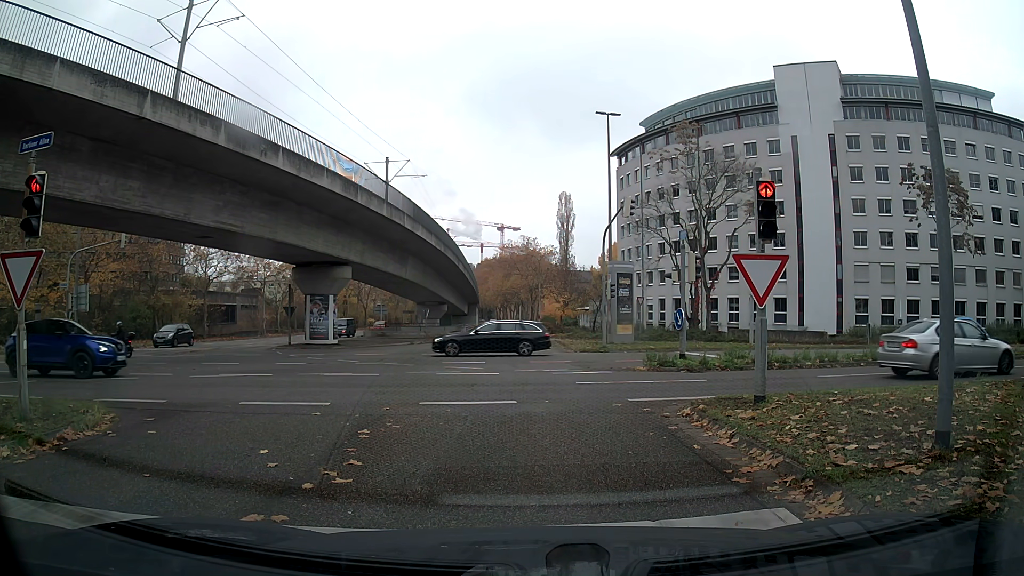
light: Day
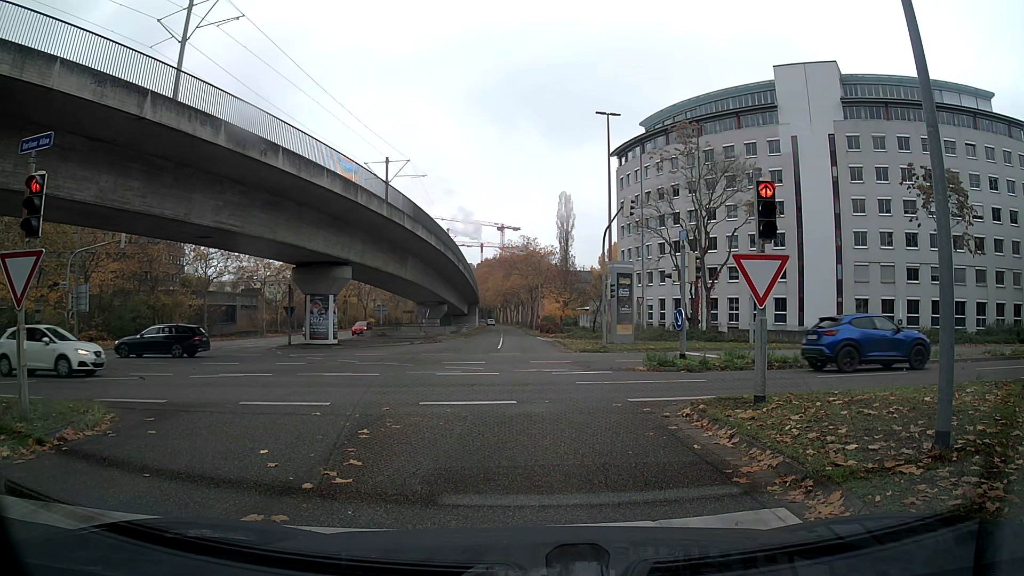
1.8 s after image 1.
(0.0, 0.0) m; 0°
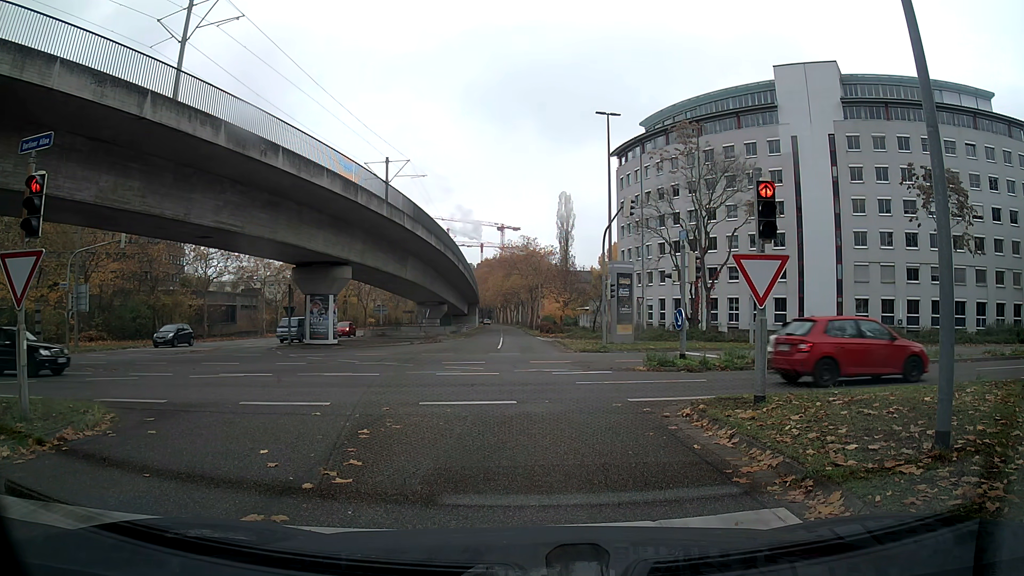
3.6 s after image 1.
(0.0, 0.0) m; 0°
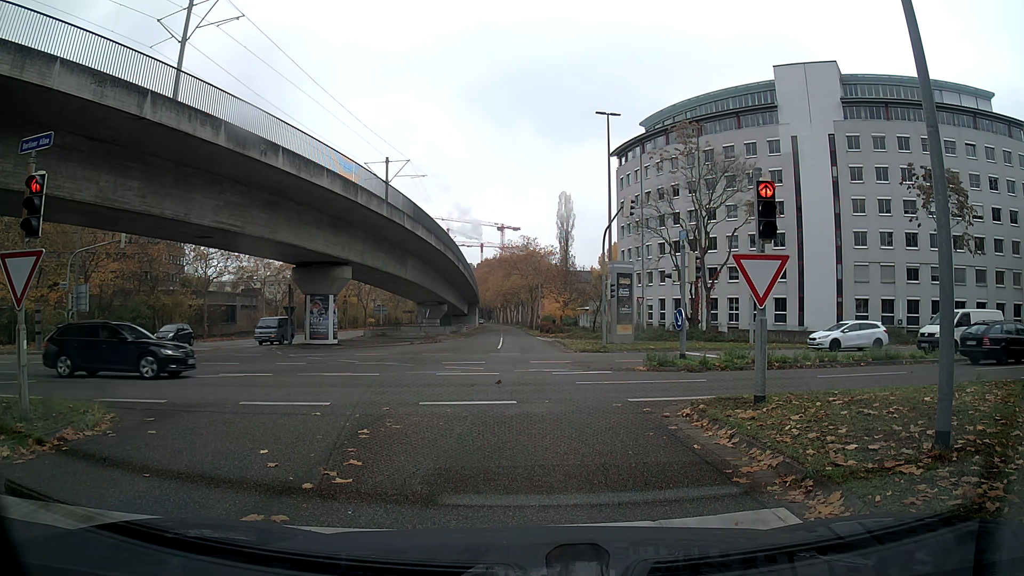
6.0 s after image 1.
(0.0, 0.0) m; 0°
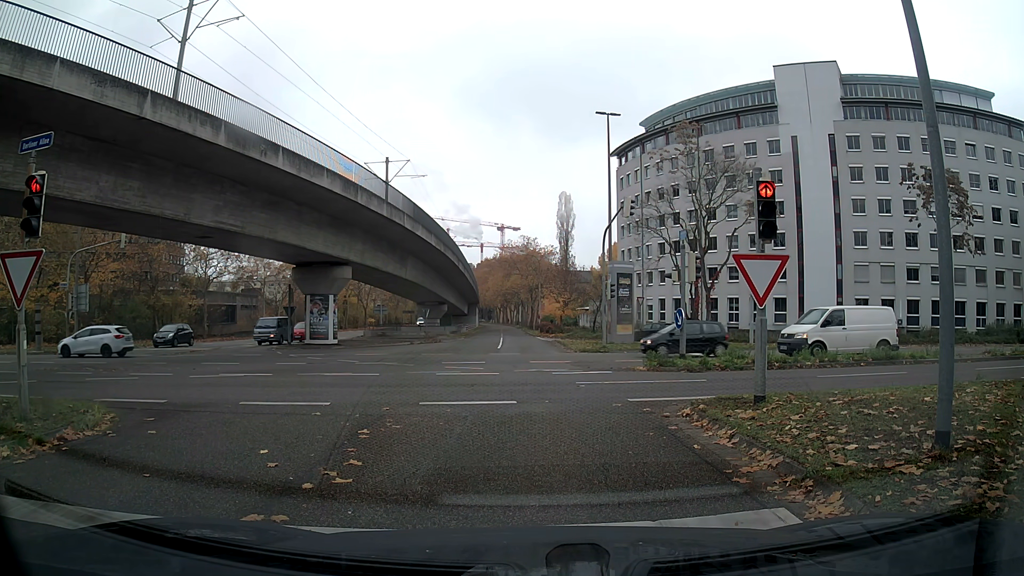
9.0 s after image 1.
(0.0, 0.0) m; 0°
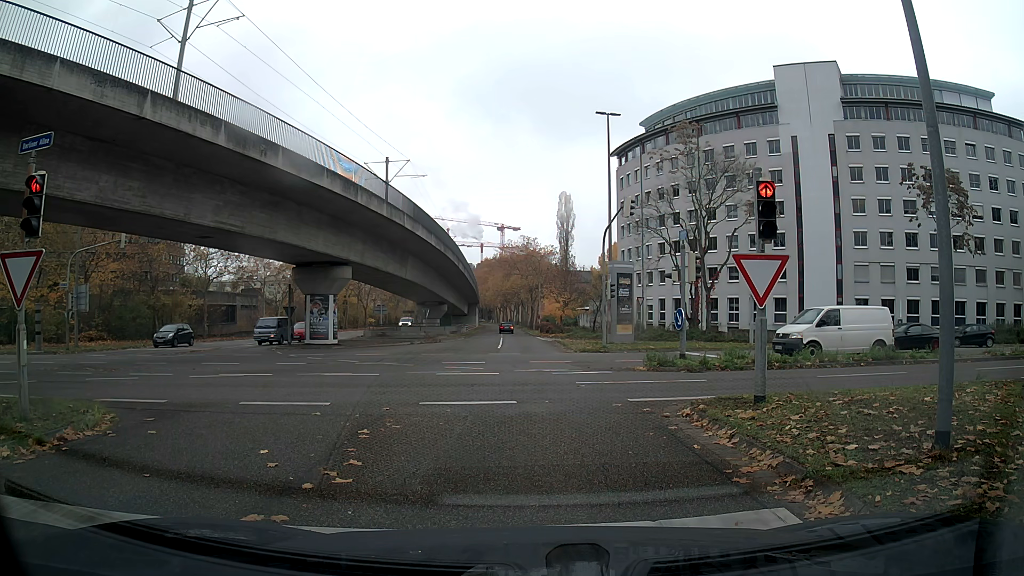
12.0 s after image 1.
(0.0, 0.0) m; 0°
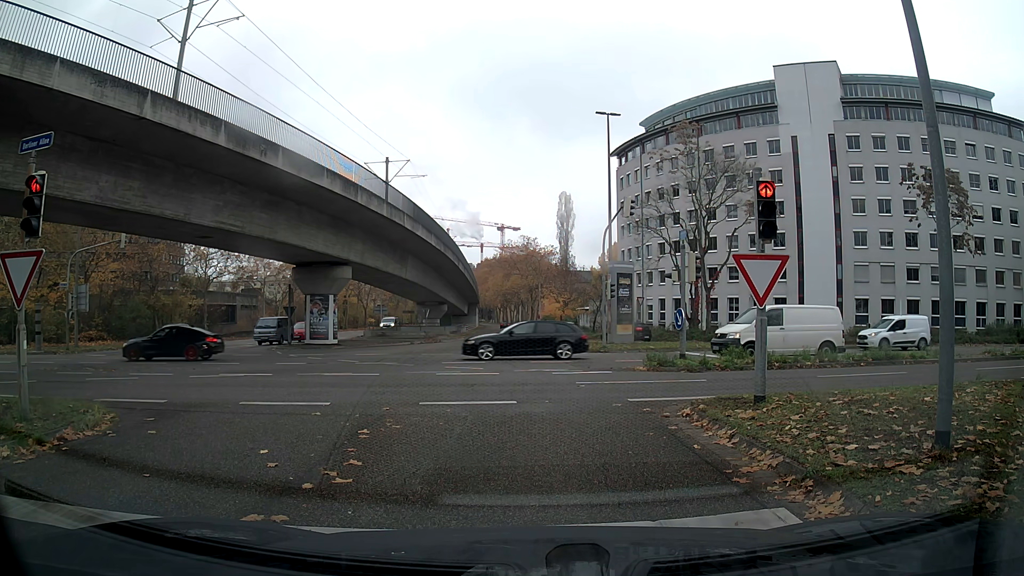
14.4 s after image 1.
(0.0, 0.0) m; 0°
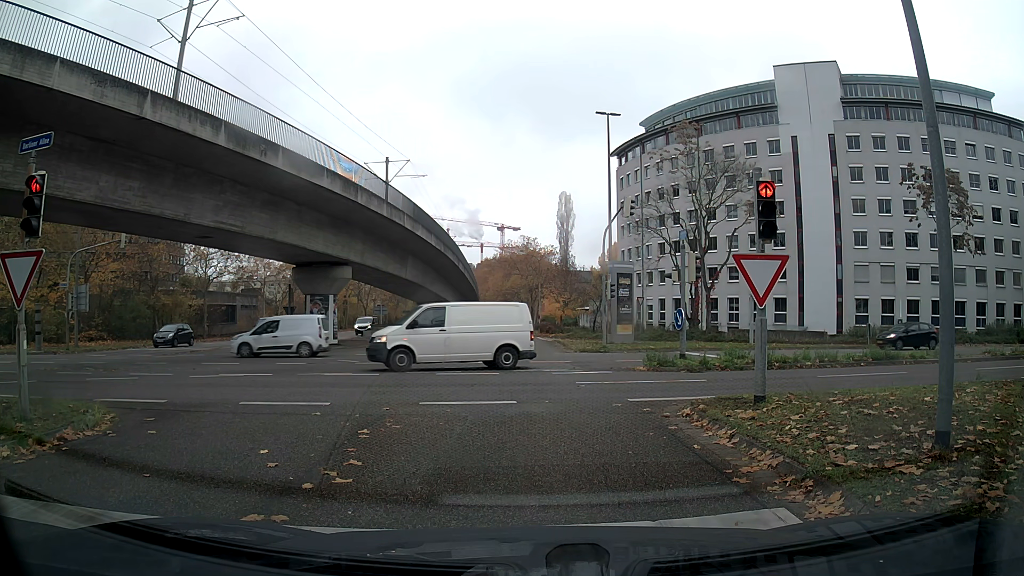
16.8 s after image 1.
(0.0, 0.0) m; 0°
(0, +10) (0, +20) (0, +30) (0, +40) (-1, +50) (-1, +60) (-1, +70) (-2, +80) (-2, +90) (-3, +100) m
